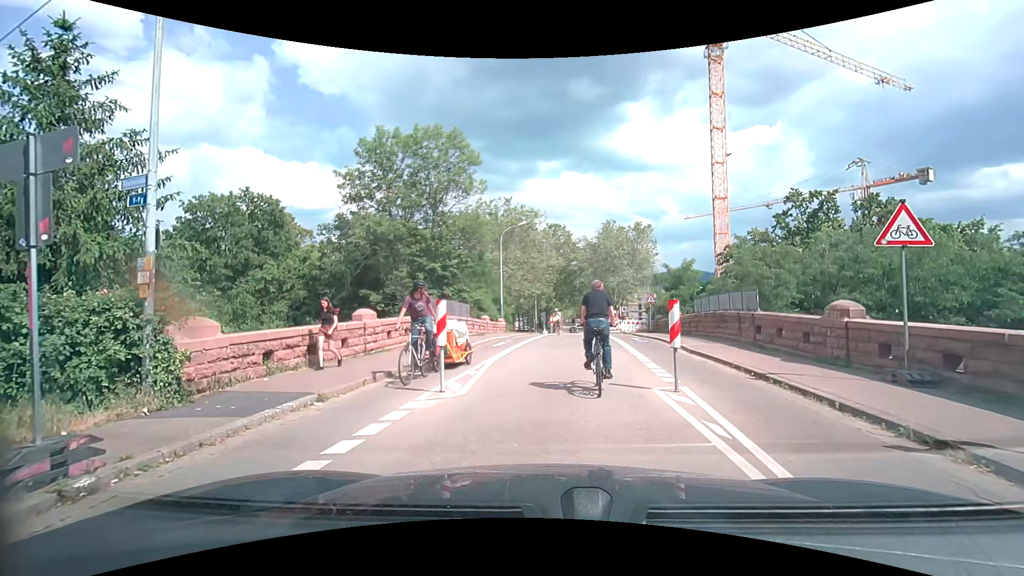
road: residential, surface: asphalt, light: Day
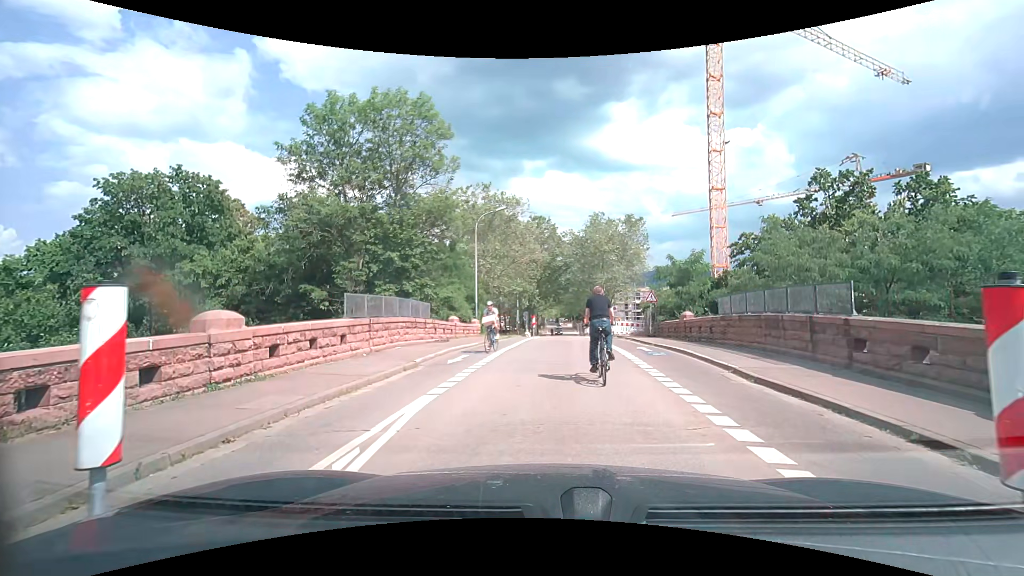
(+0.1, +6.0) m; +2°
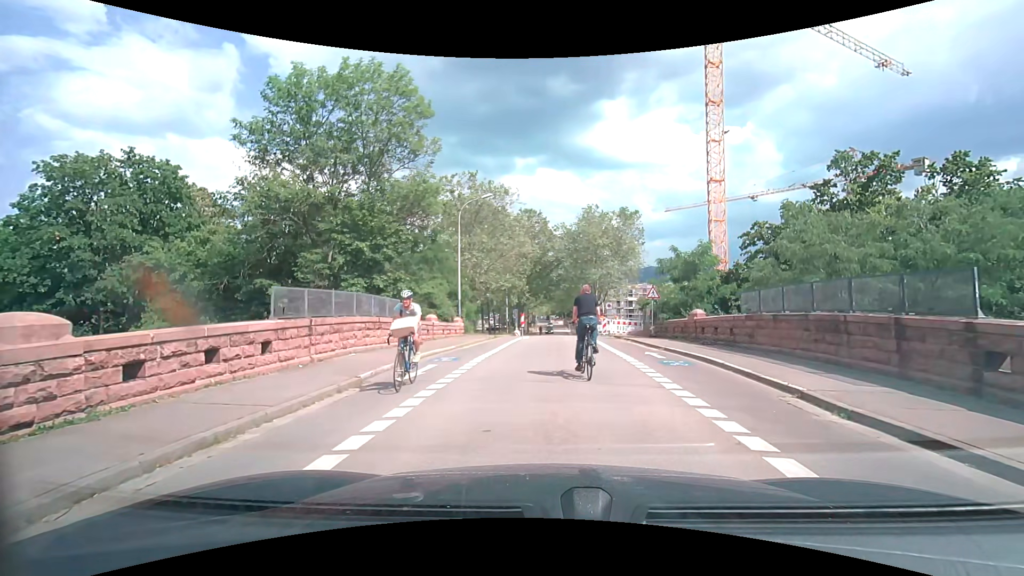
(0.0, +3.3) m; +2°
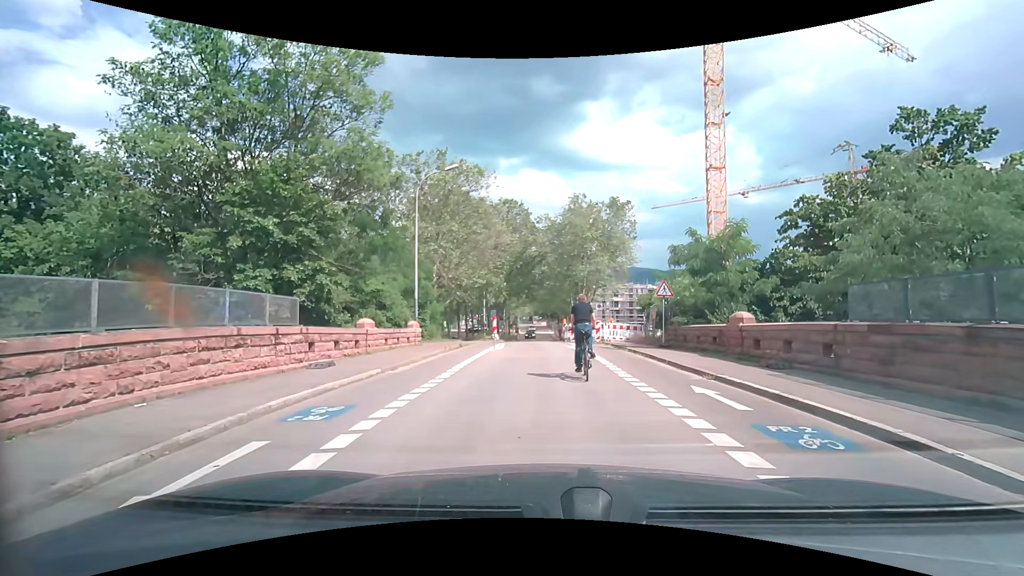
(0.0, +6.8) m; 0°
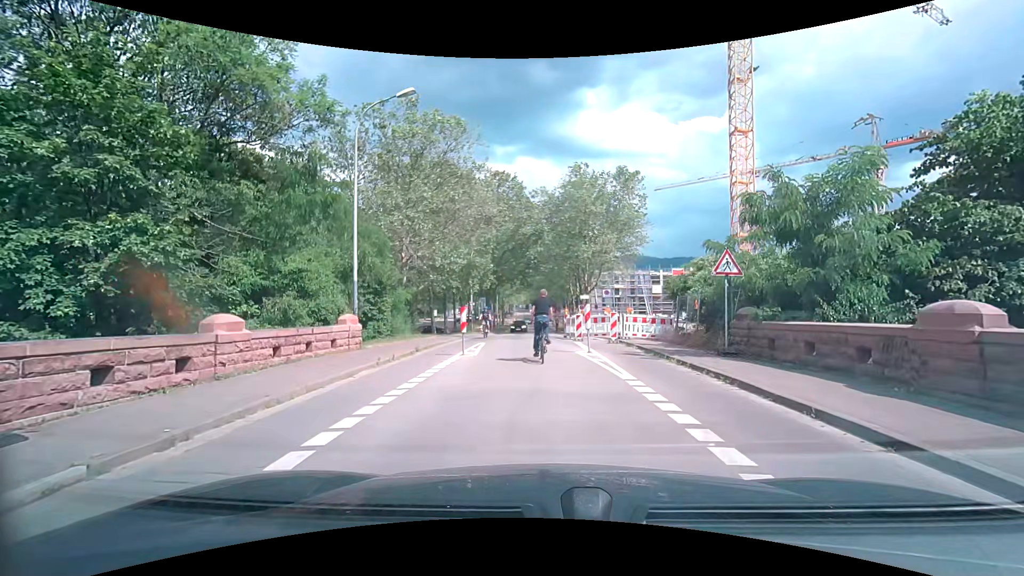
(+0.1, +7.8) m; 0°
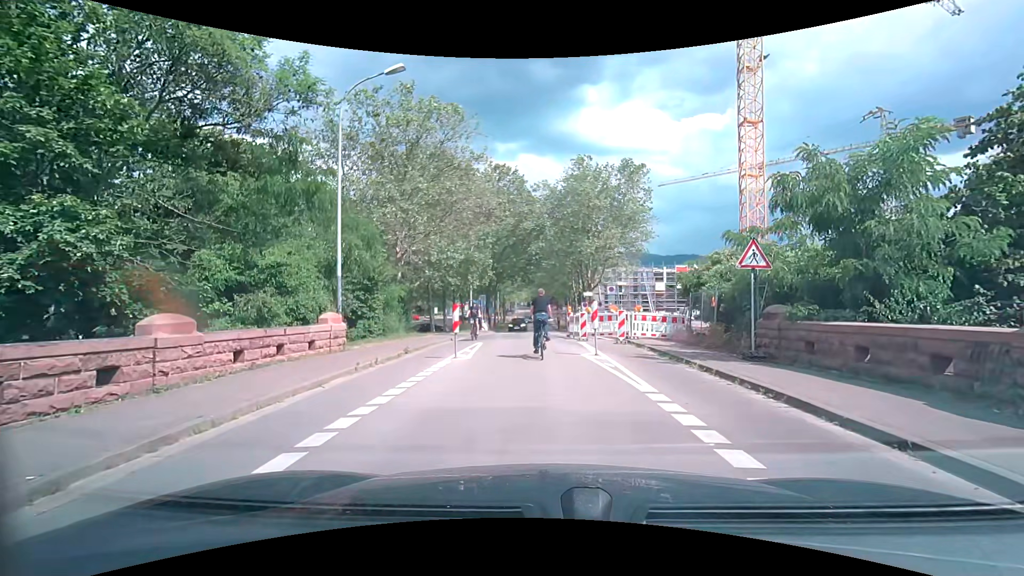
(0.0, +1.6) m; 0°
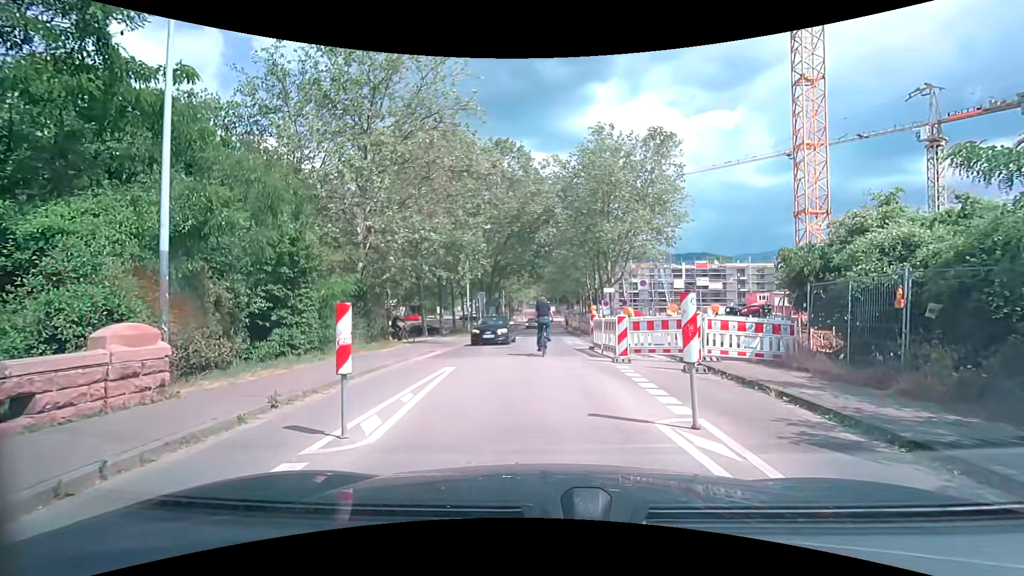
(+0.1, +8.0) m; 0°
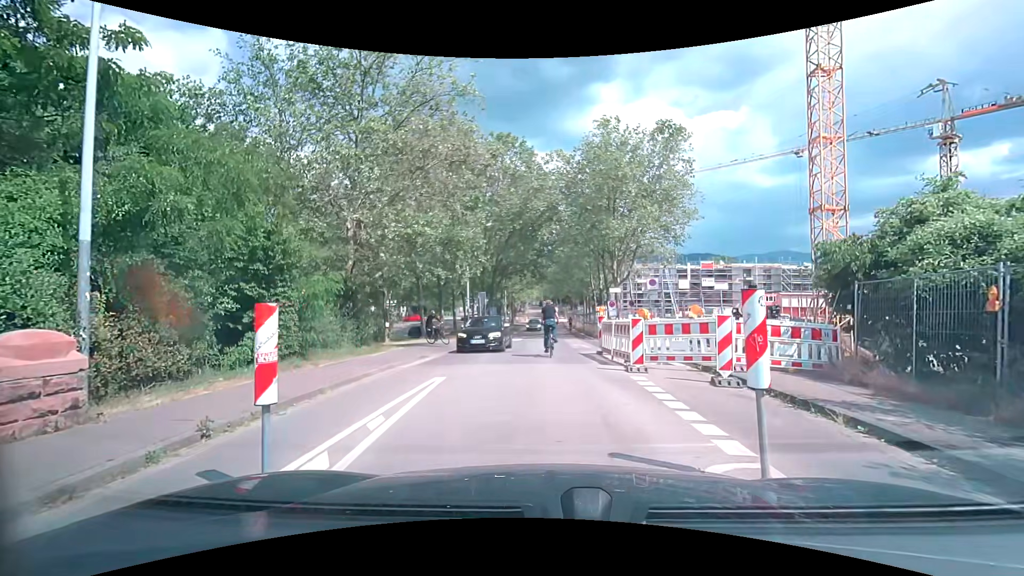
(0.0, +1.6) m; 0°
(0, +10) (0, +20) (+1, +30) (+2, +40) (+2, +50) (+2, +60) (+2, +70) (+2, +80) (+1, +90) (+1, +100) m
